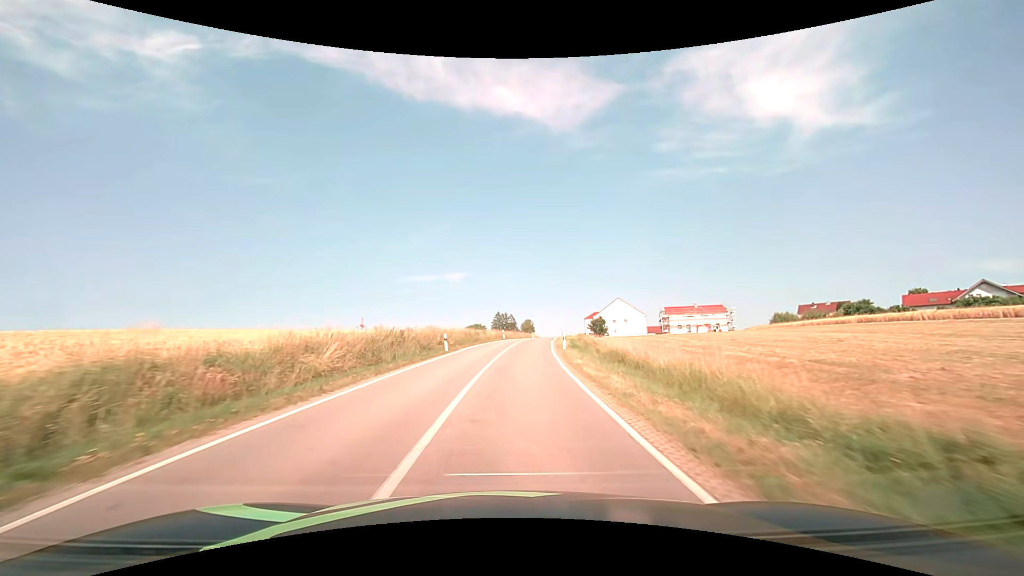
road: secondary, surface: asphalt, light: Day
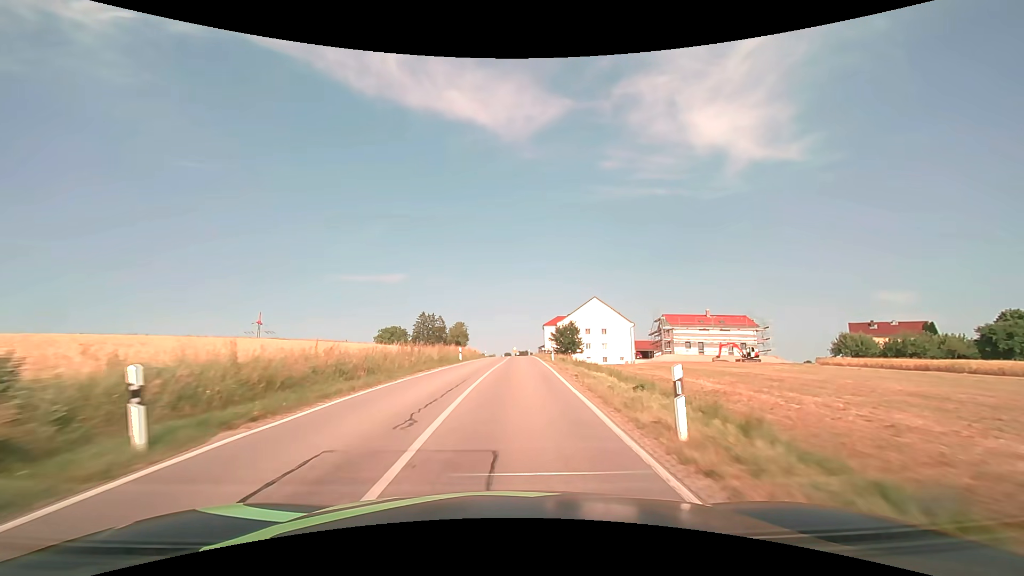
(+3.1, +51.8) m; +7°
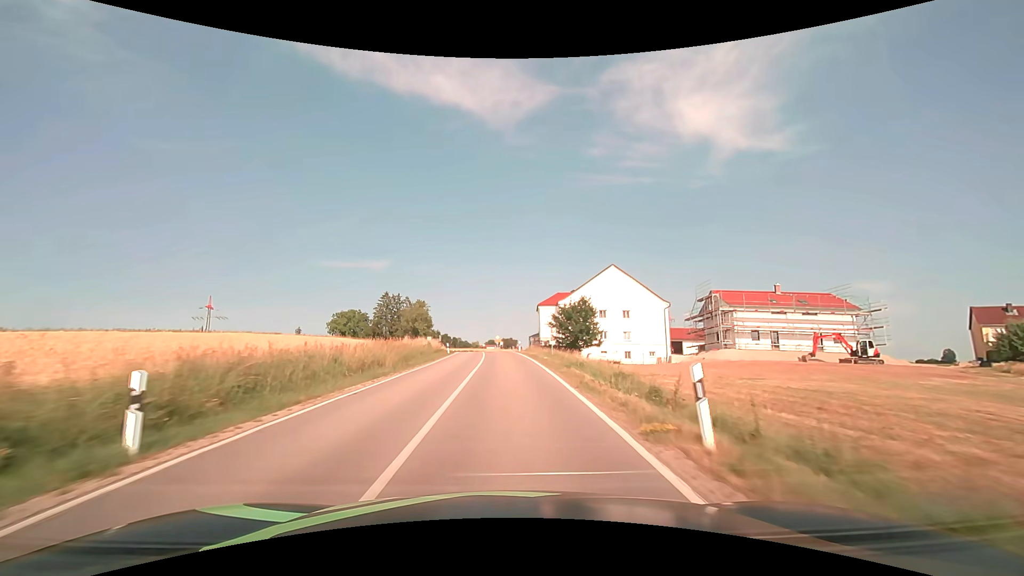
(+0.9, +31.9) m; +2°
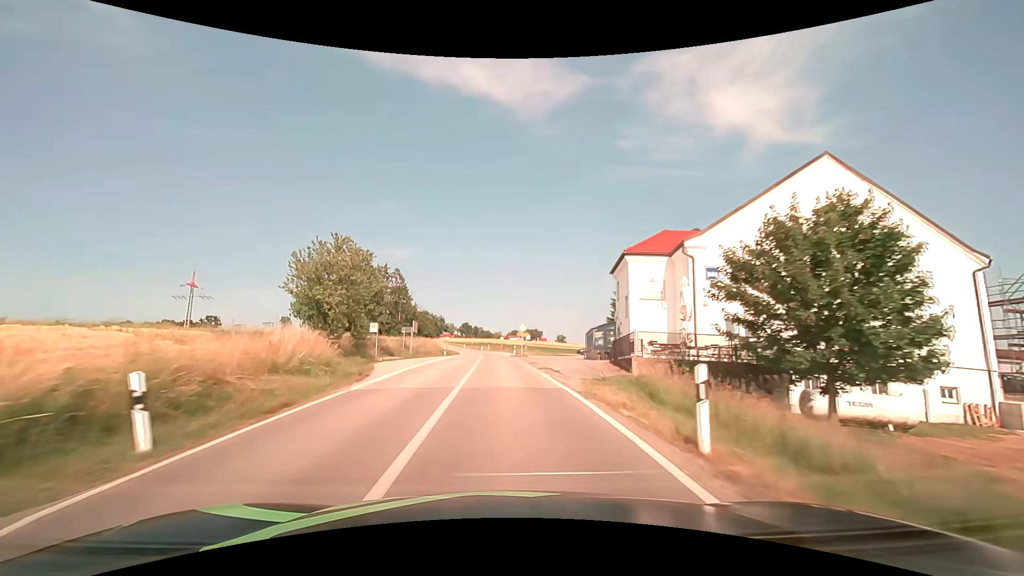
(-0.9, +43.2) m; -3°
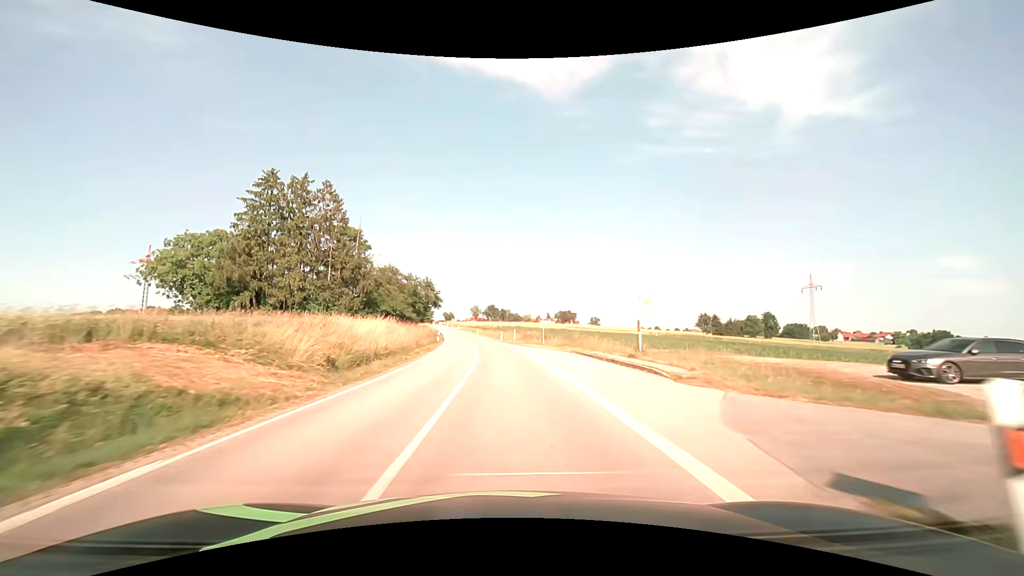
(-1.5, +54.5) m; -3°
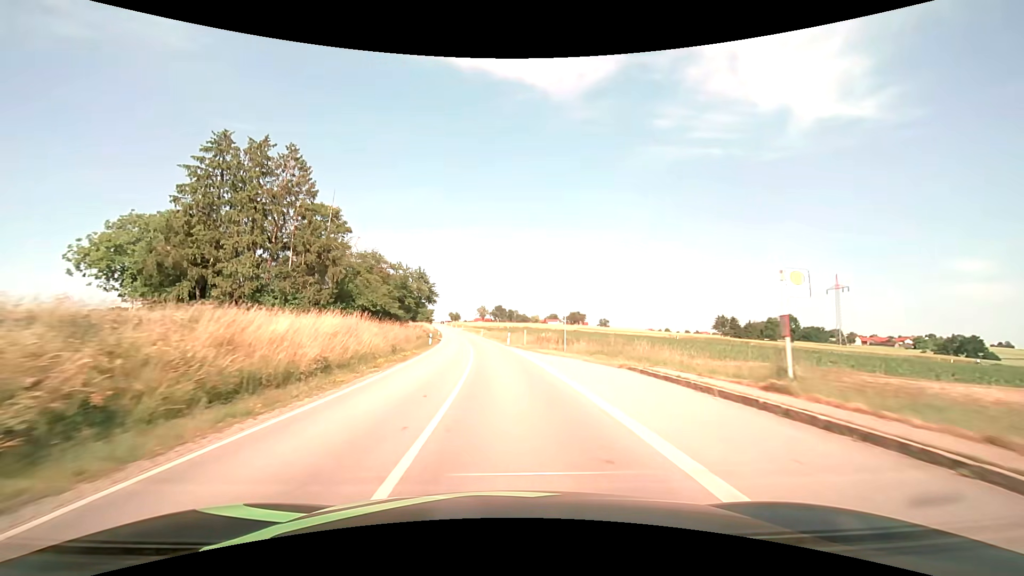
(-0.1, +10.9) m; -1°
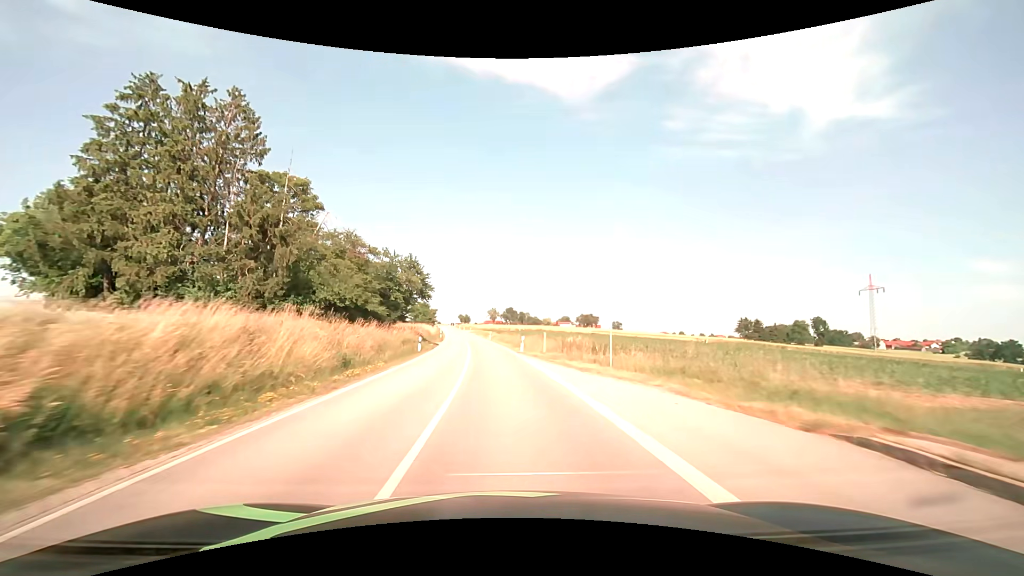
(-0.1, +10.9) m; -1°
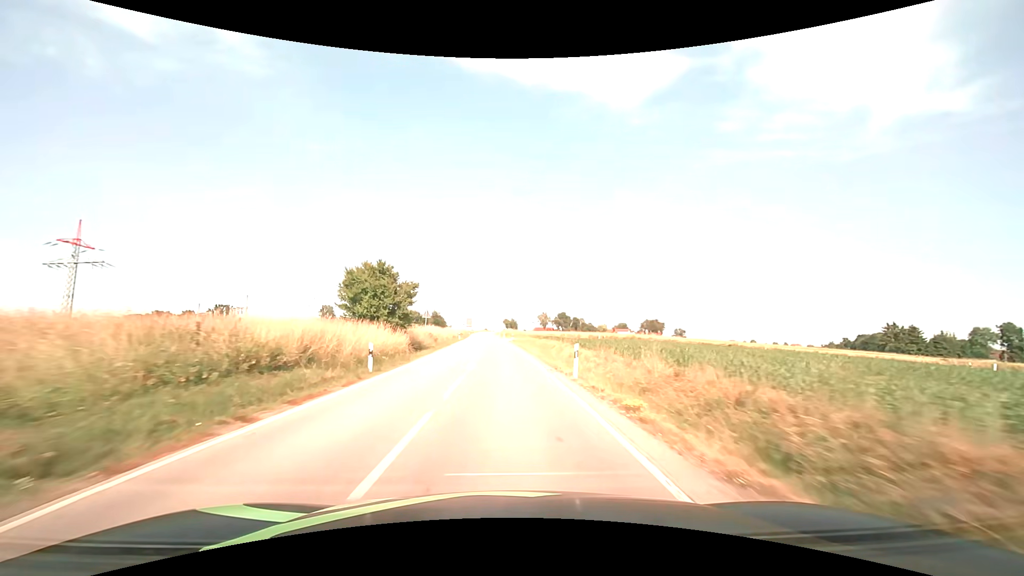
(-3.0, +54.4) m; -6°
(0, +10) (0, +20) (0, +30) (-1, +40) (-1, +50) (-1, +60) (-2, +70) (-2, +80) (-3, +90) (-3, +100) m
